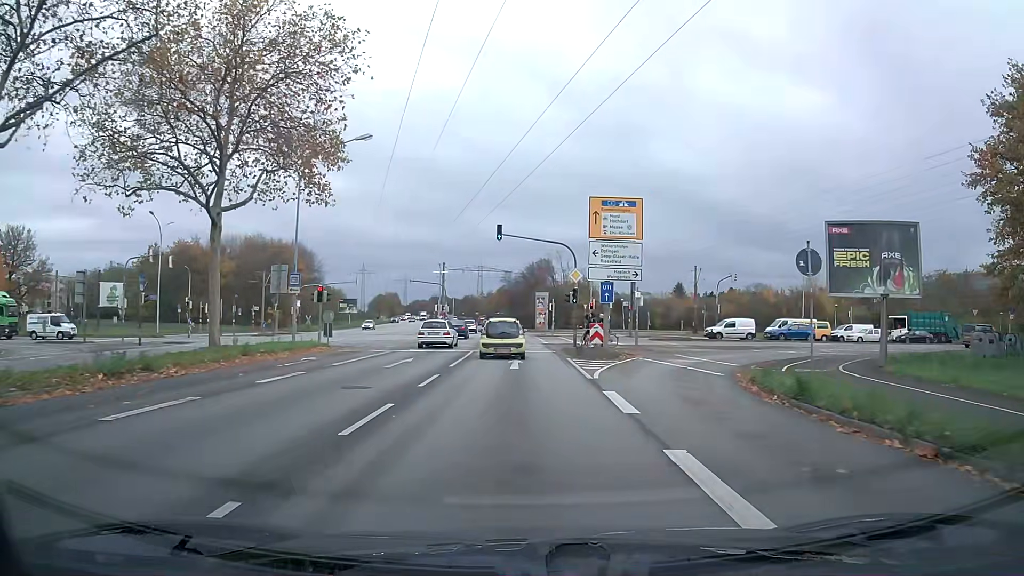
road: primary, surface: asphalt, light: Day
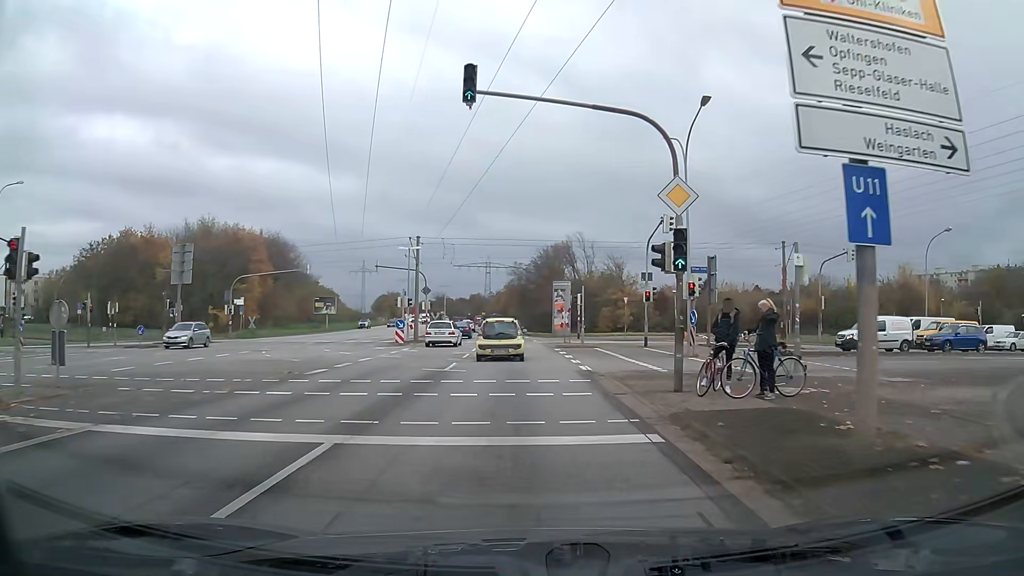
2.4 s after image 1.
(-0.3, +23.0) m; -1°
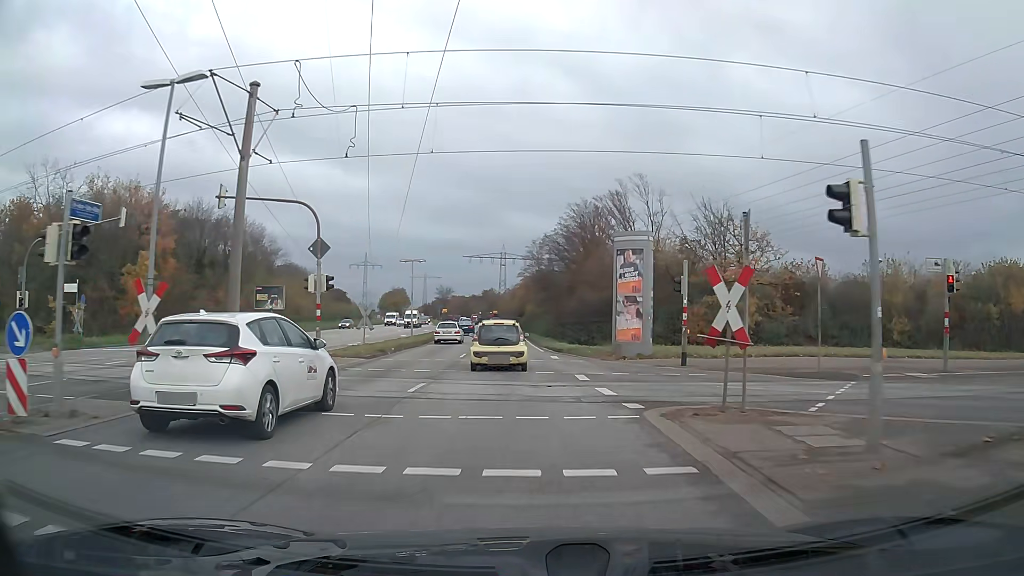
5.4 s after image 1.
(-0.4, +32.3) m; -2°
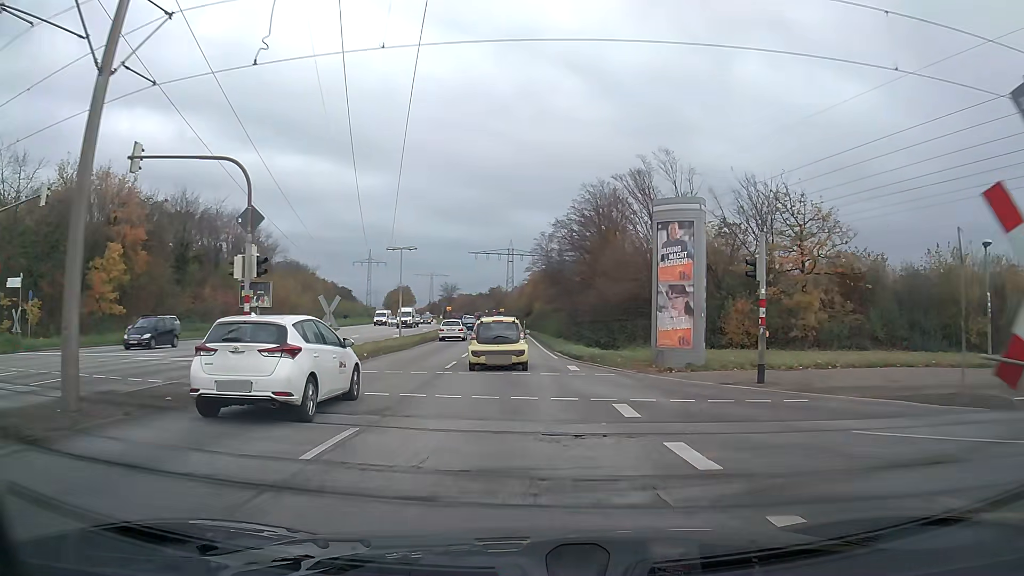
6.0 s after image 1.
(0.0, +6.8) m; -1°
